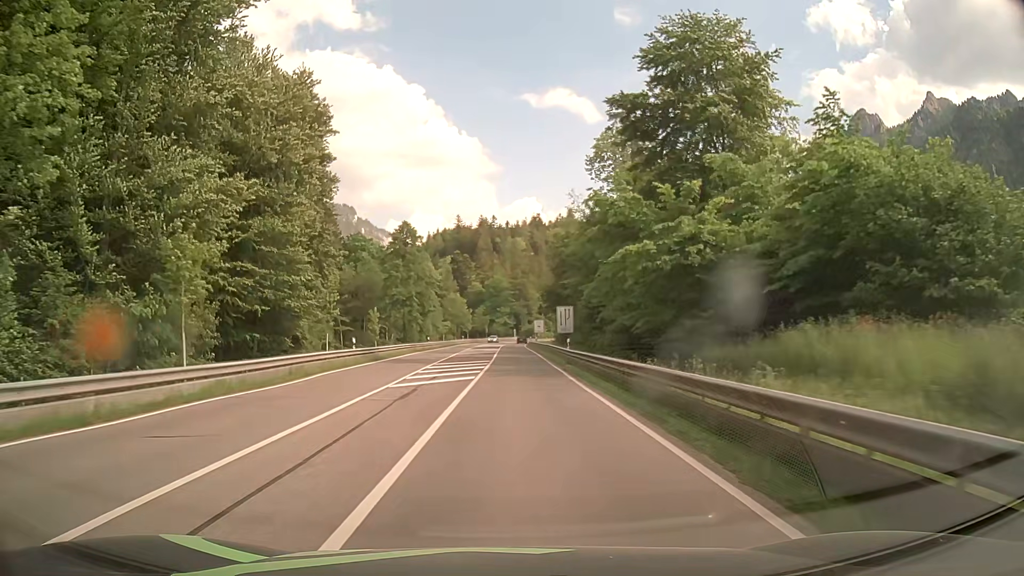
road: primary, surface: asphalt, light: Day
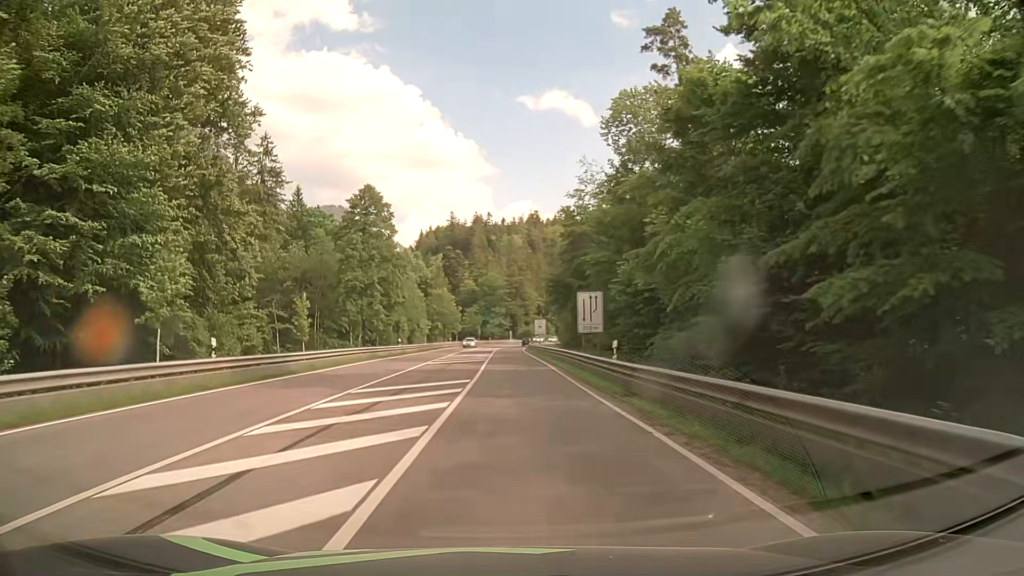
(0.0, +17.7) m; 0°
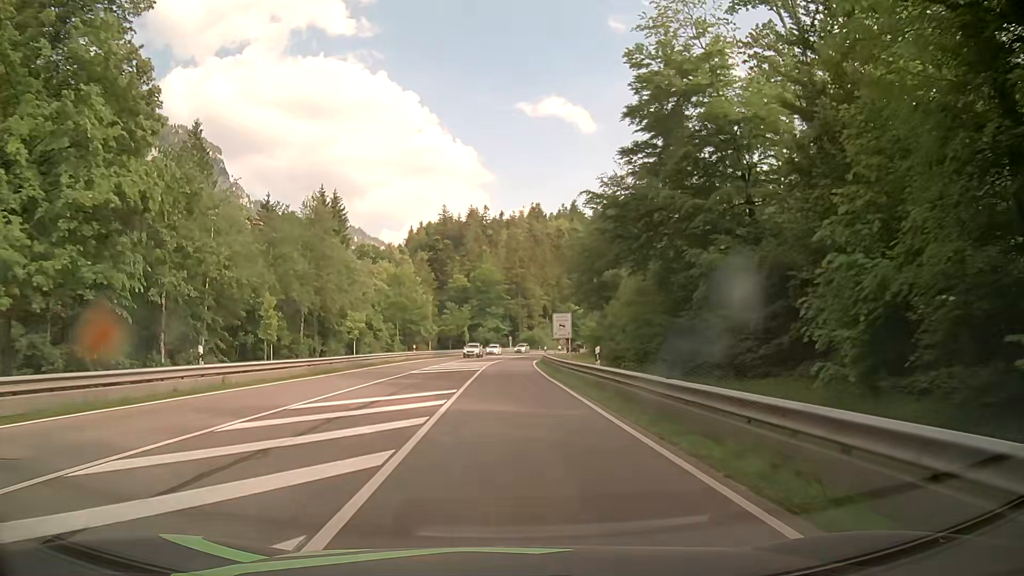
(+0.1, +39.1) m; 0°
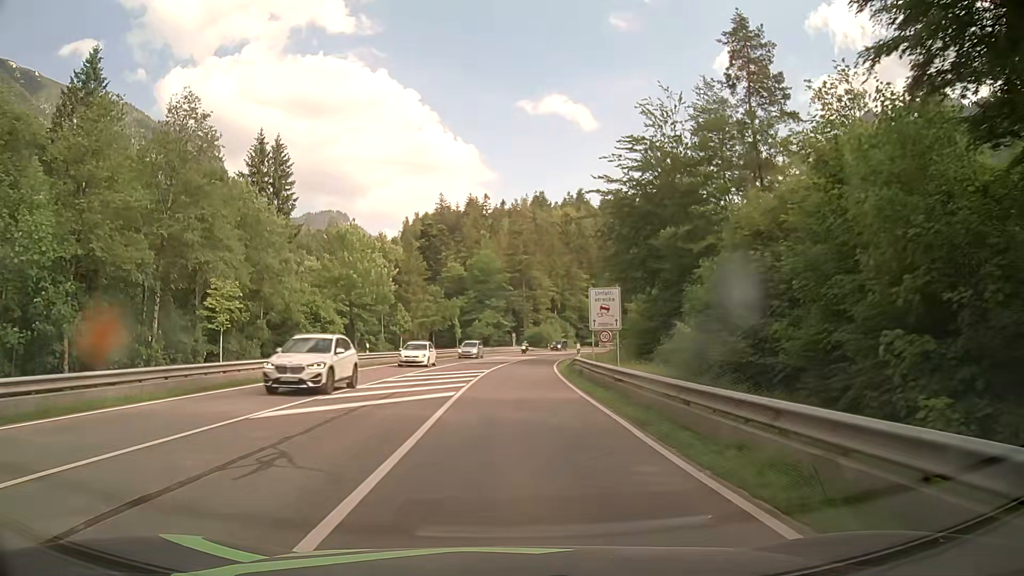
(-0.1, +22.8) m; +1°
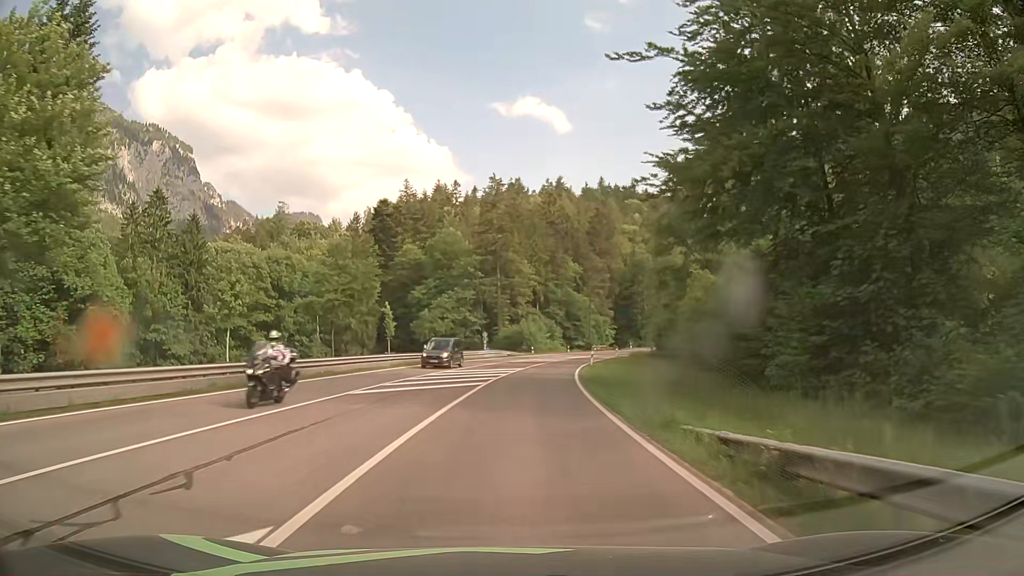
(-0.1, +30.9) m; +1°
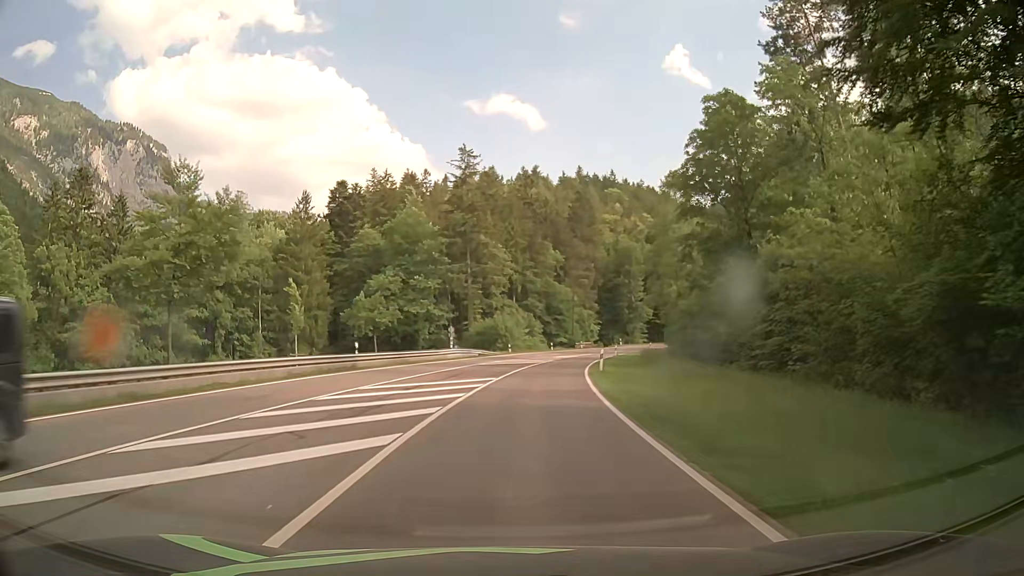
(+0.3, +15.7) m; +2°
(0, +10) (+1, +20) (+2, +30) (+3, +40) (+5, +50) (+7, +59) (+10, +69) (+13, +78) (+17, +88) (+21, +97) m
